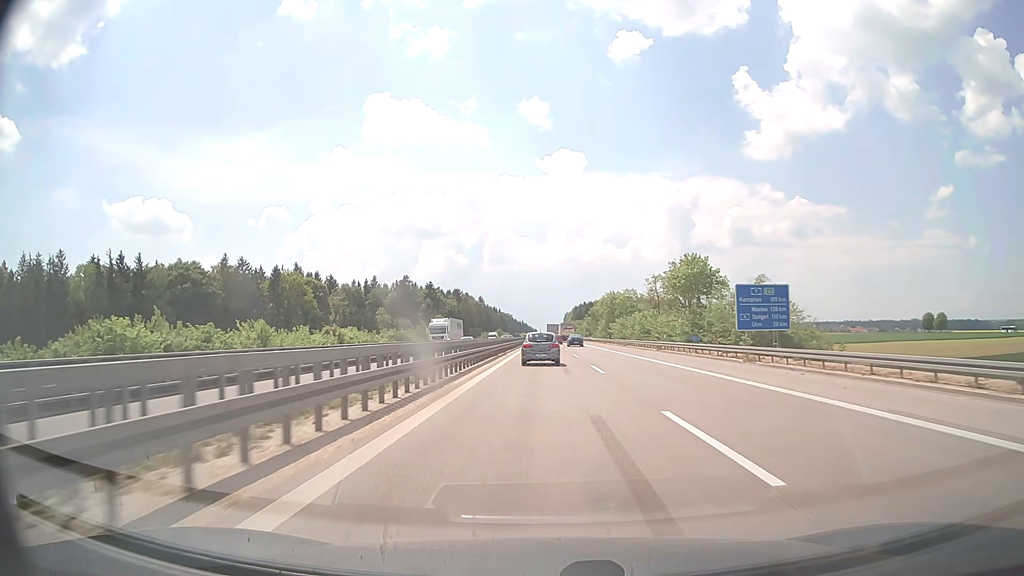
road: motorway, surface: concrete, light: Day
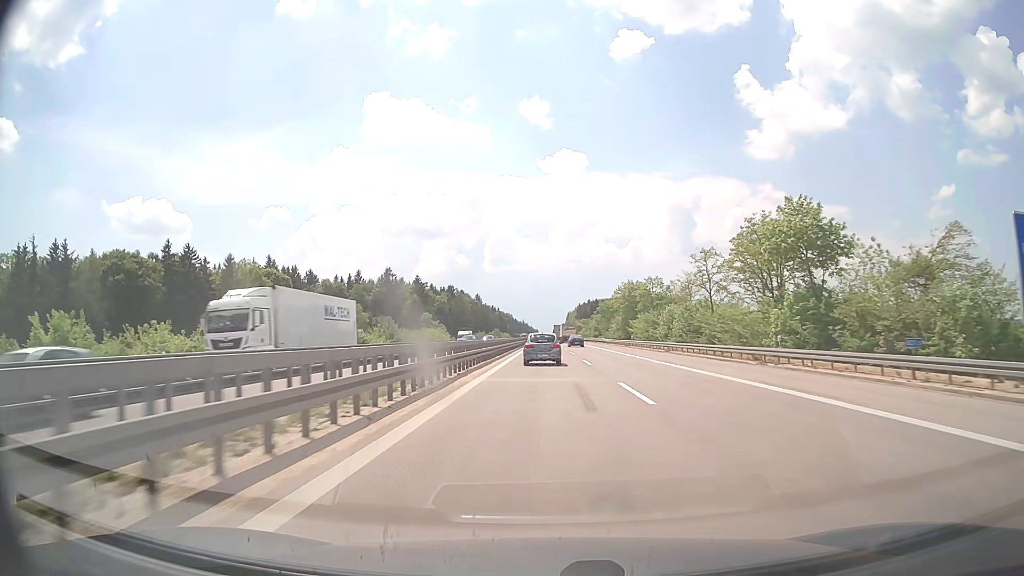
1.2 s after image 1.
(0.0, +28.7) m; 0°
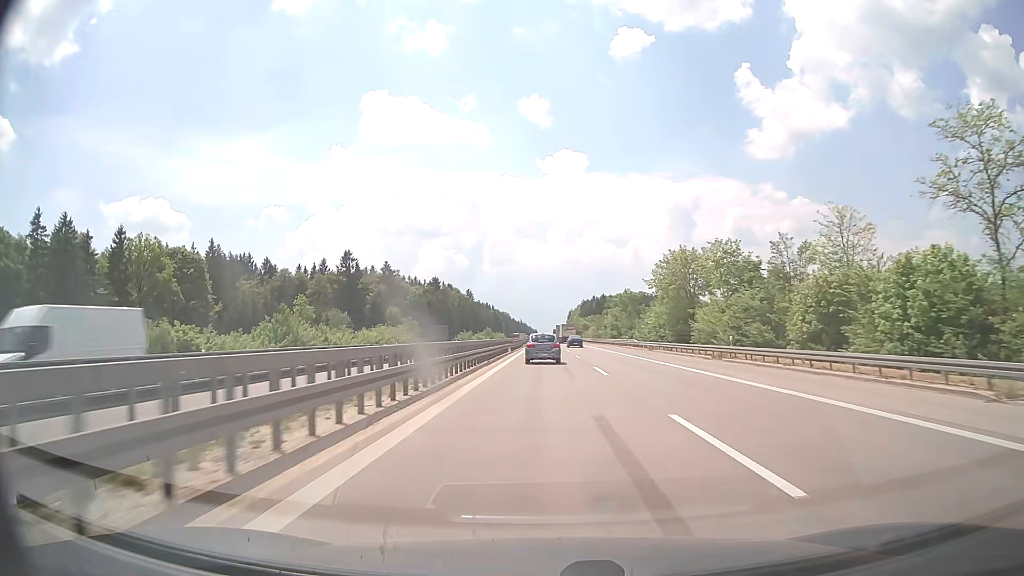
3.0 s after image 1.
(0.0, +43.9) m; 0°
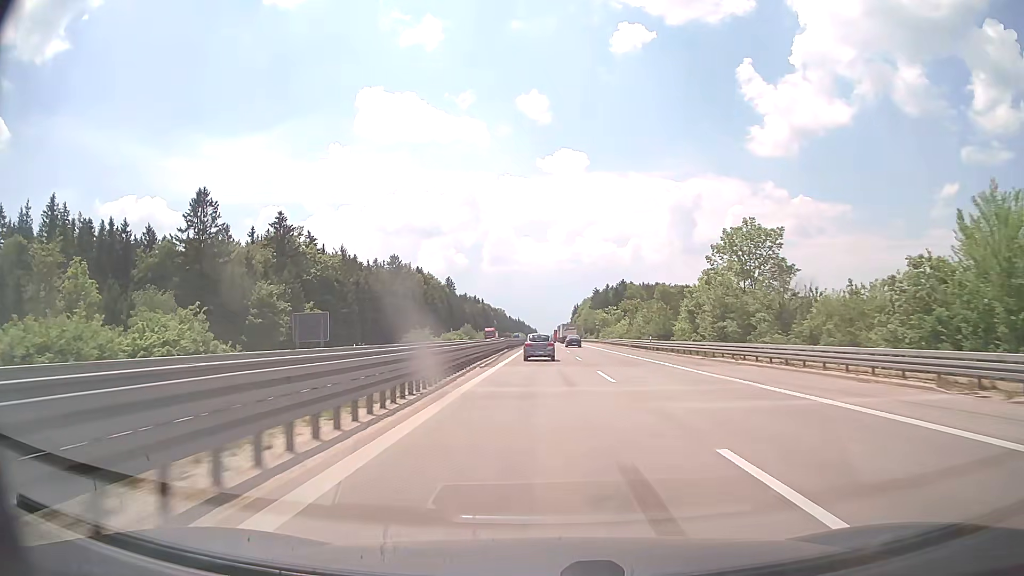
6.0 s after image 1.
(0.0, +75.6) m; 0°
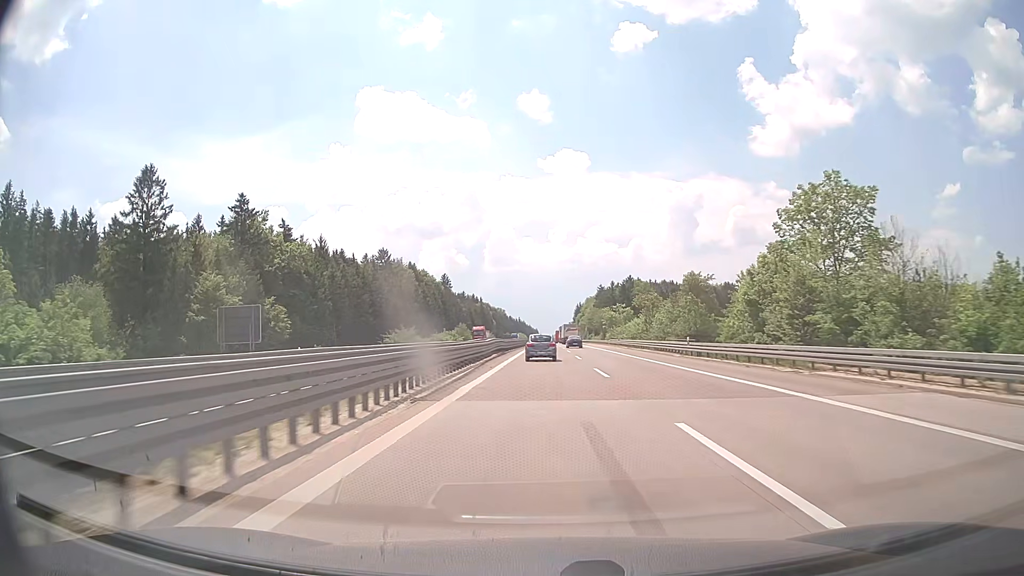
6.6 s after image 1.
(0.0, +15.5) m; 0°
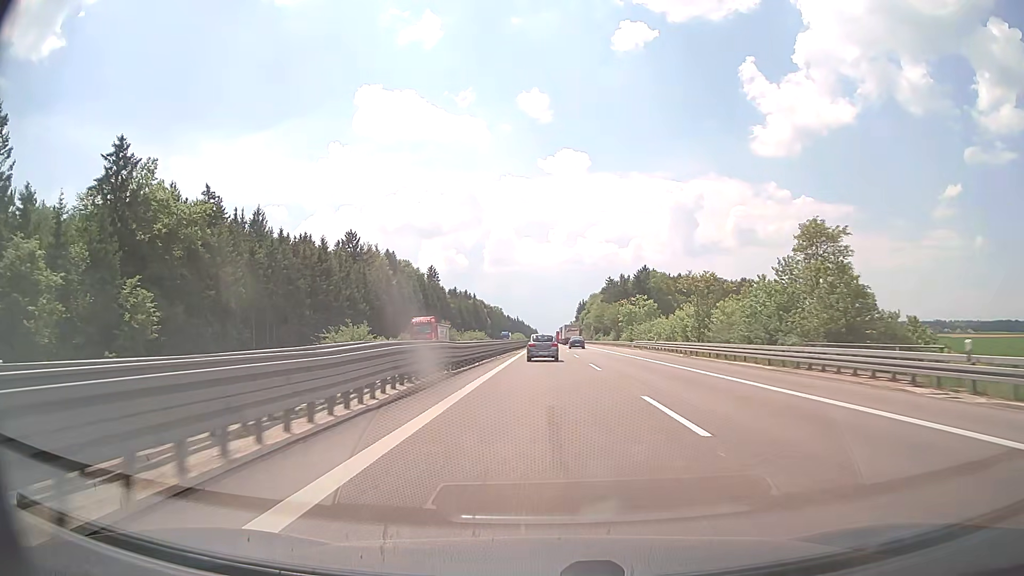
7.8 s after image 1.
(-0.1, +31.5) m; 0°
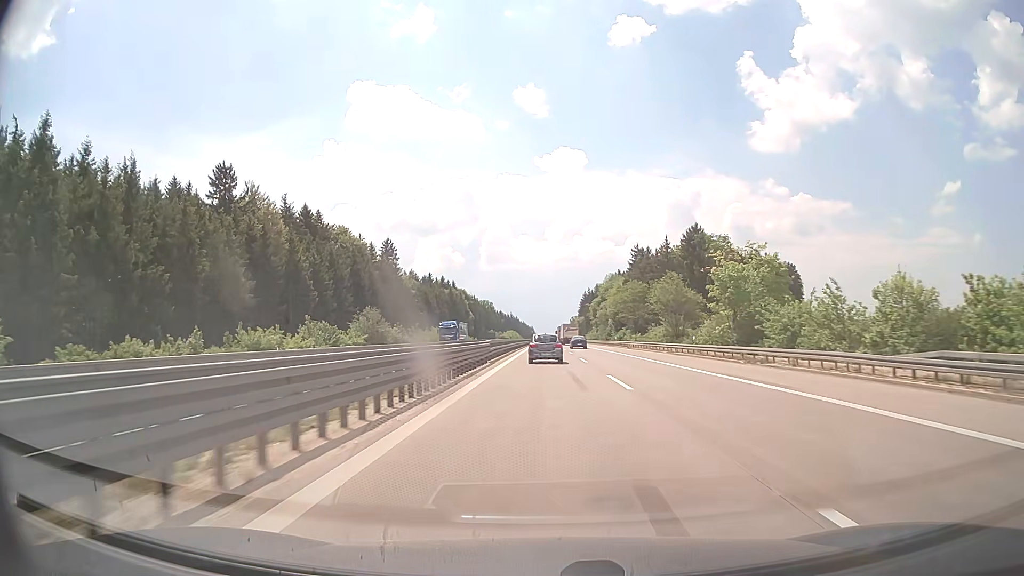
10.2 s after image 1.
(+0.1, +64.1) m; 0°
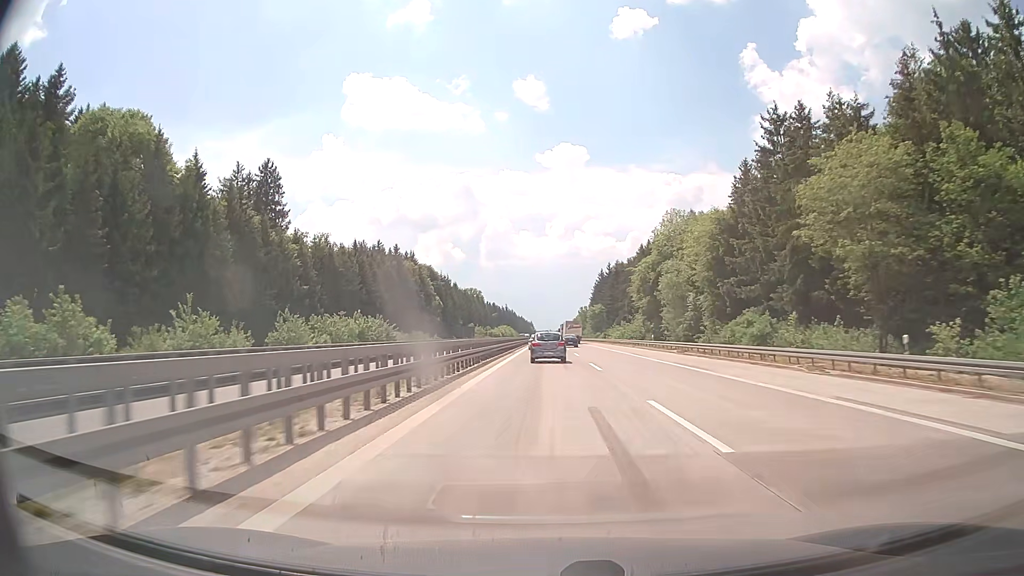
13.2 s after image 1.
(+0.2, +81.2) m; 0°
(0, +10) (0, +20) (0, +30) (0, +40) (0, +50) (0, +60) (0, +70) (0, +80) (0, +90) (0, +100) m
